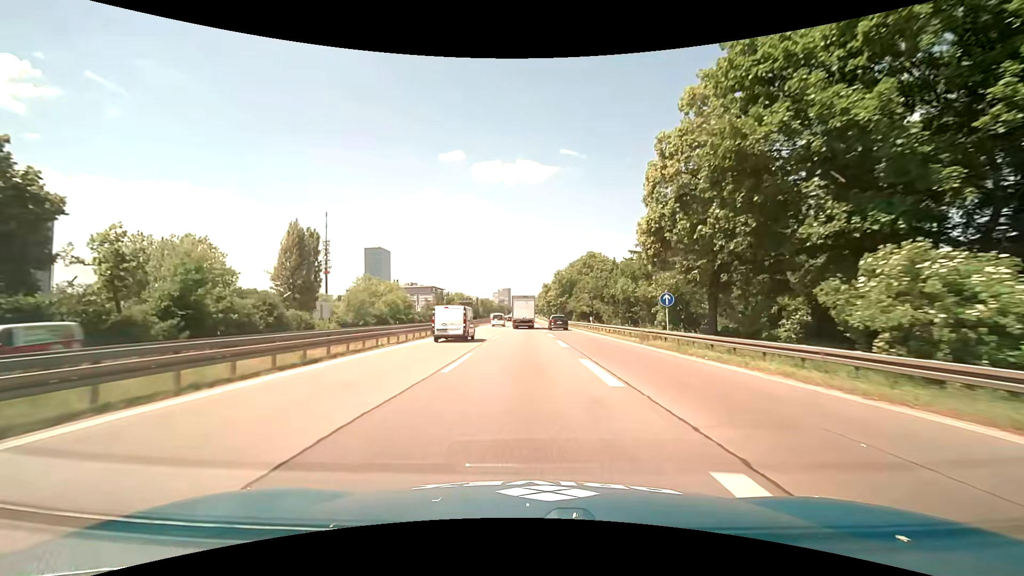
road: motorway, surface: asphalt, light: Day
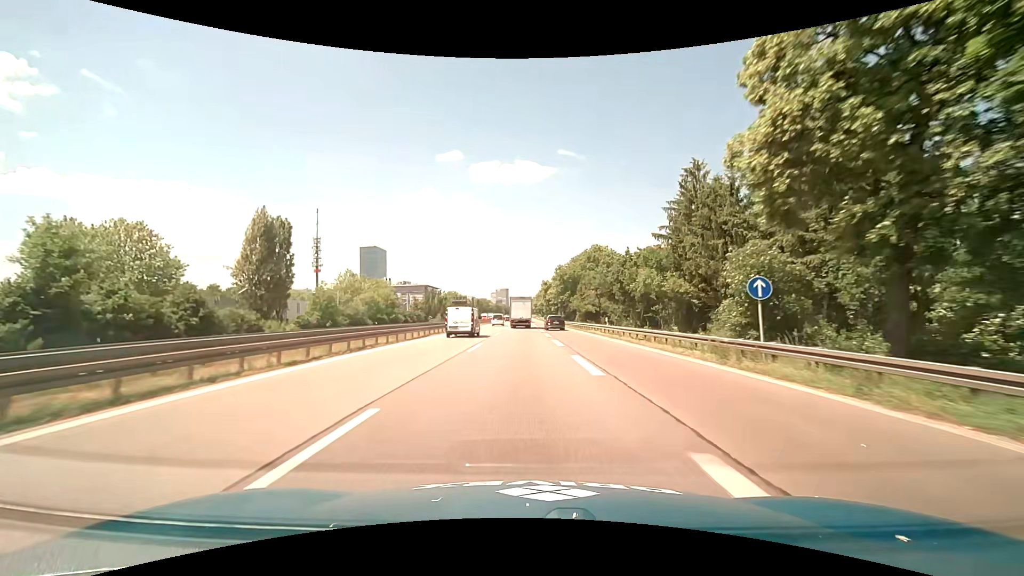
(0.0, +11.3) m; 0°
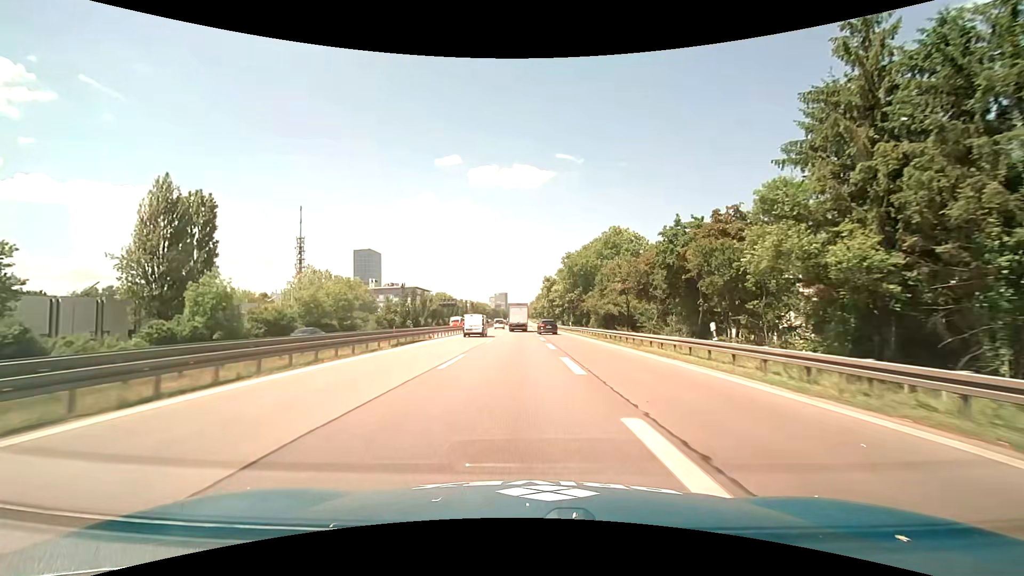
(+0.1, +22.7) m; 0°
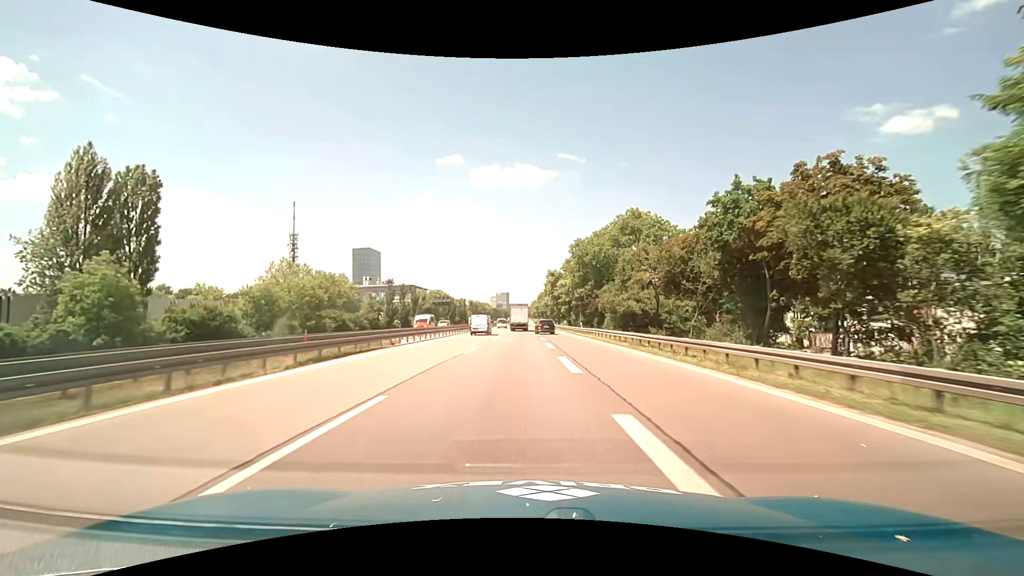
(0.0, +11.7) m; 0°
